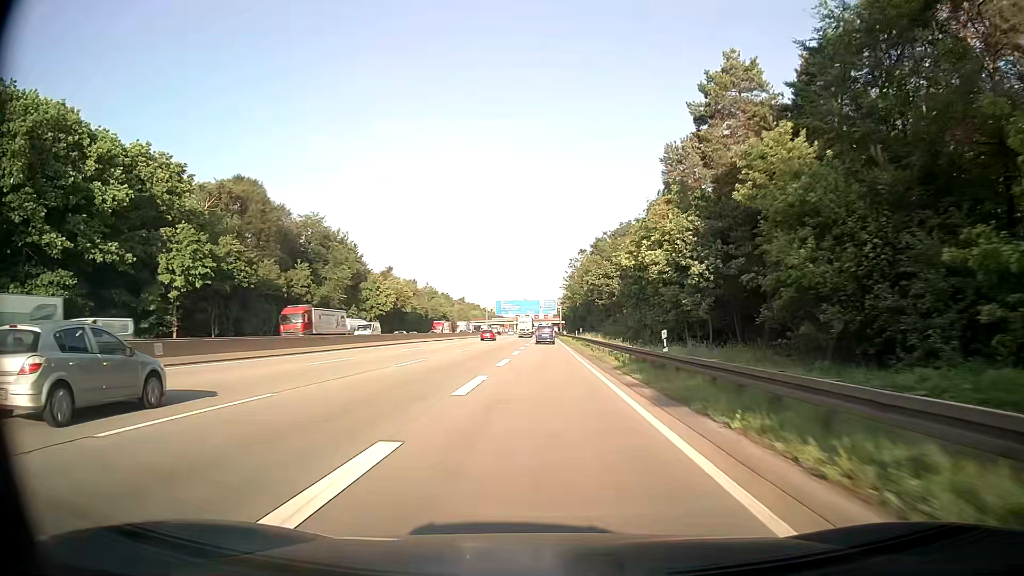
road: motorway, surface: asphalt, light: Day
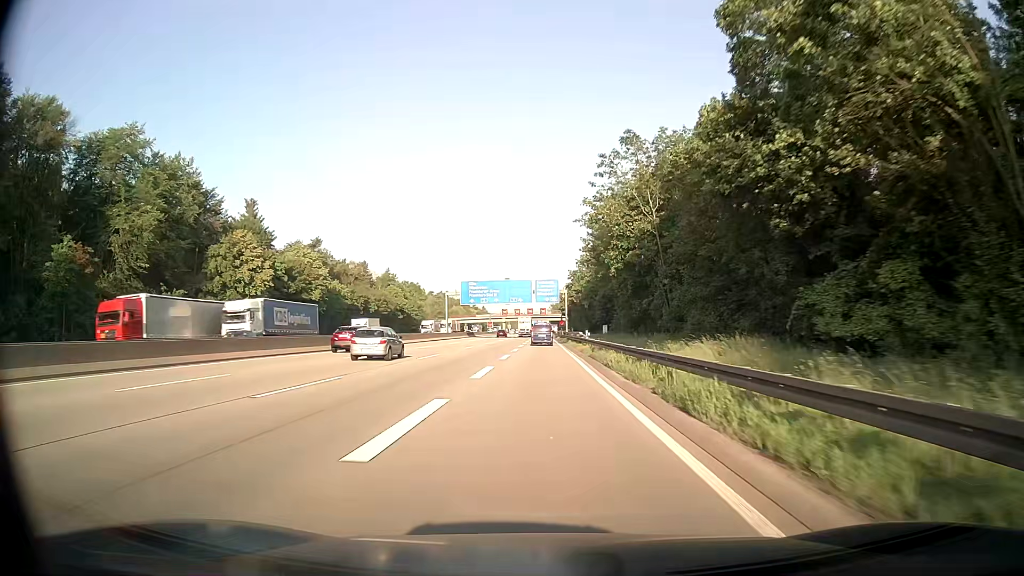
(+0.1, +67.1) m; 0°
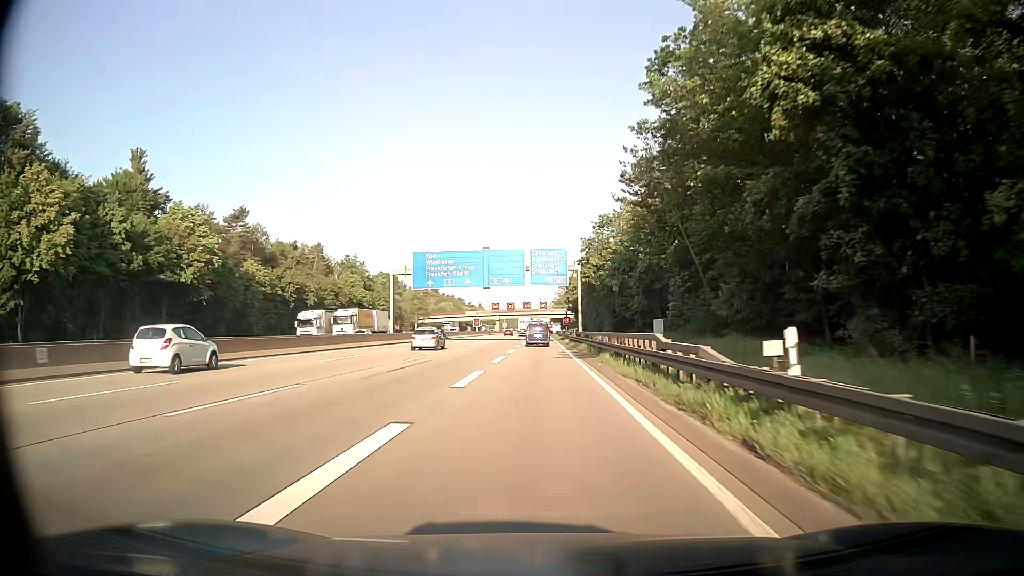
(0.0, +39.4) m; 0°
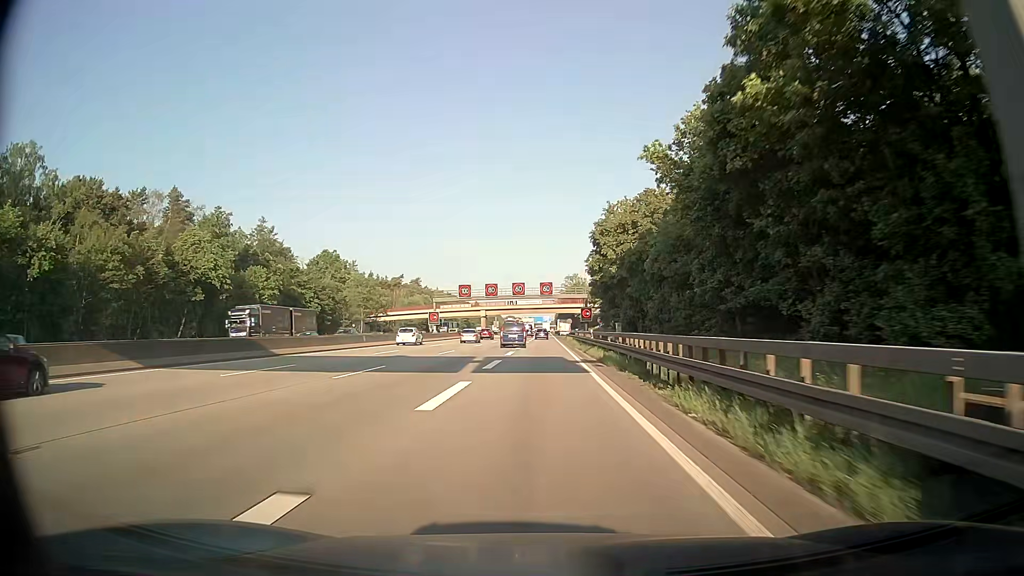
(-0.2, +64.1) m; 0°
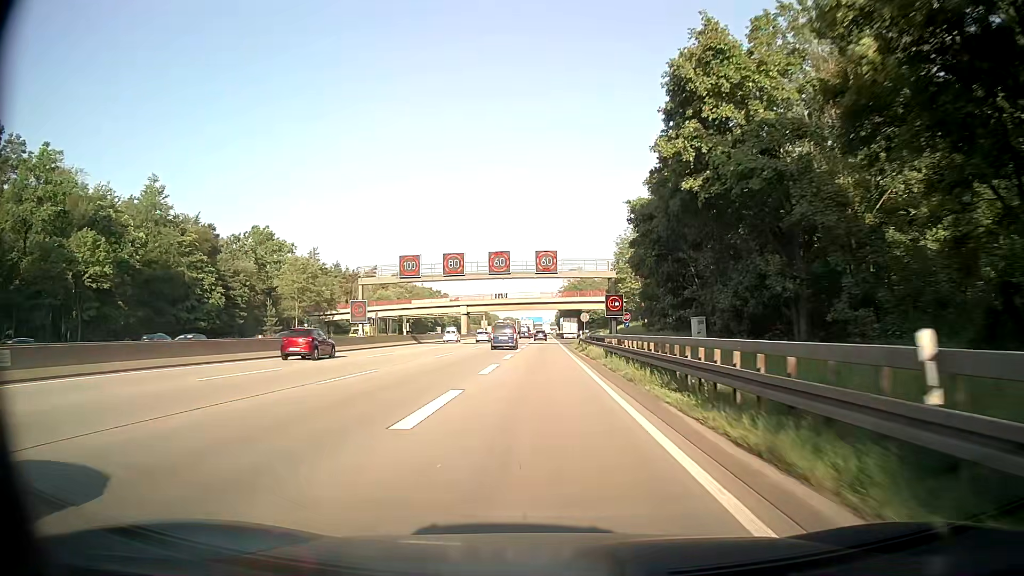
(0.0, +37.9) m; 0°
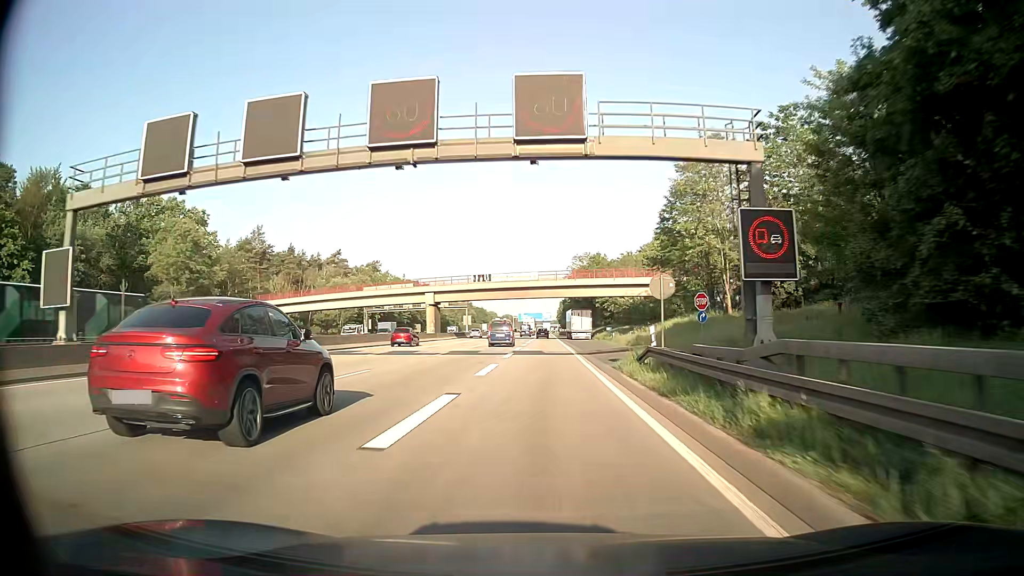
(-0.1, +37.8) m; 0°
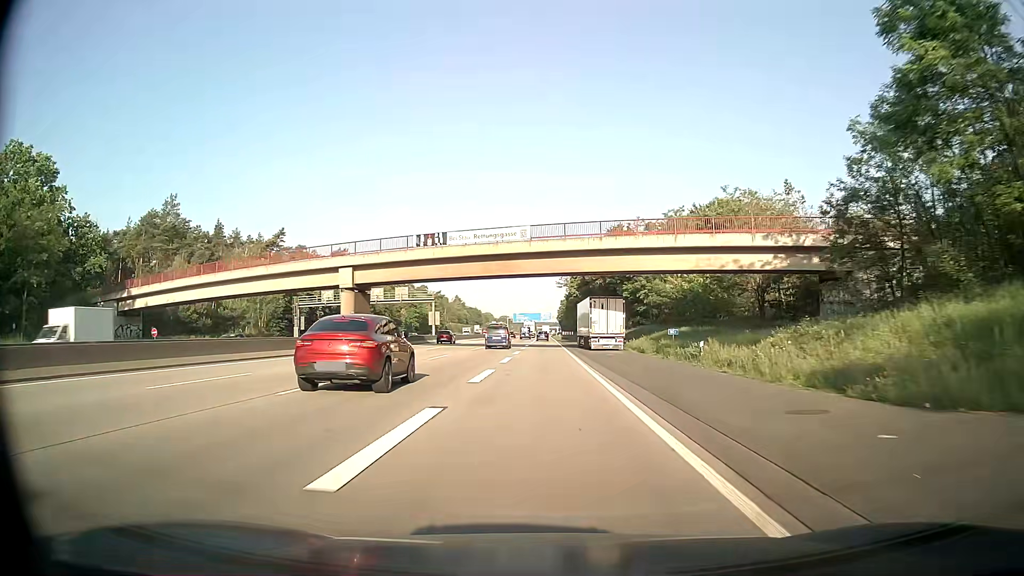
(+0.1, +37.7) m; 0°
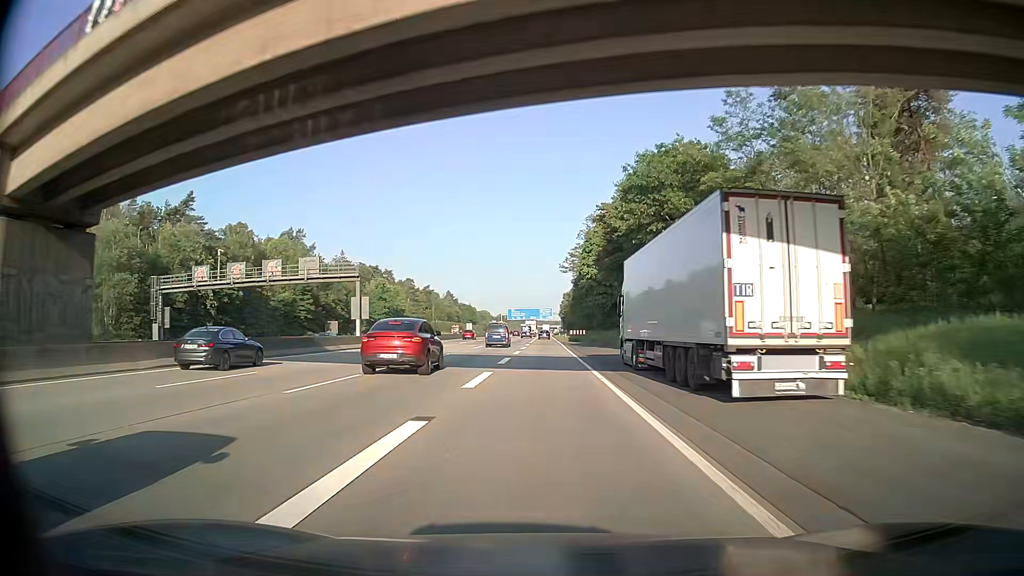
(-0.1, +37.7) m; 0°
(0, +10) (0, +20) (0, +30) (0, +40) (0, +50) (0, +60) (0, +70) (0, +80) (0, +90) (0, +100) m
